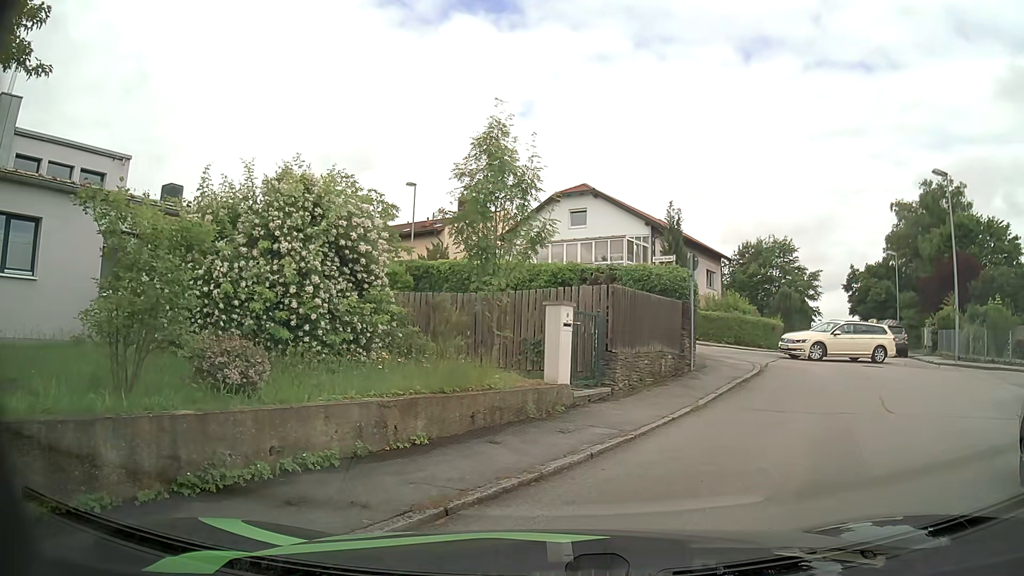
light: Day
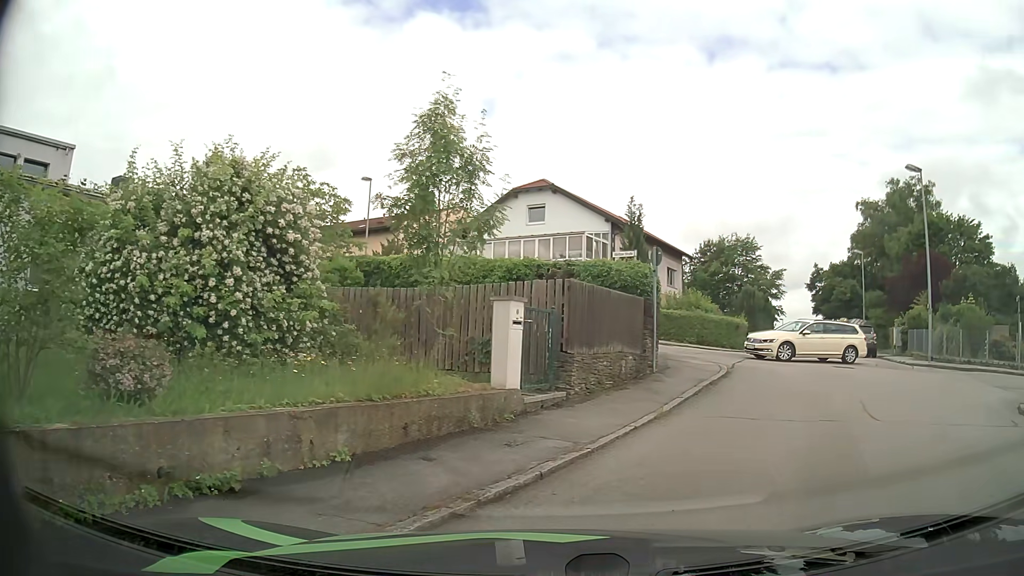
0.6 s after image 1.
(0.0, +1.1) m; +3°
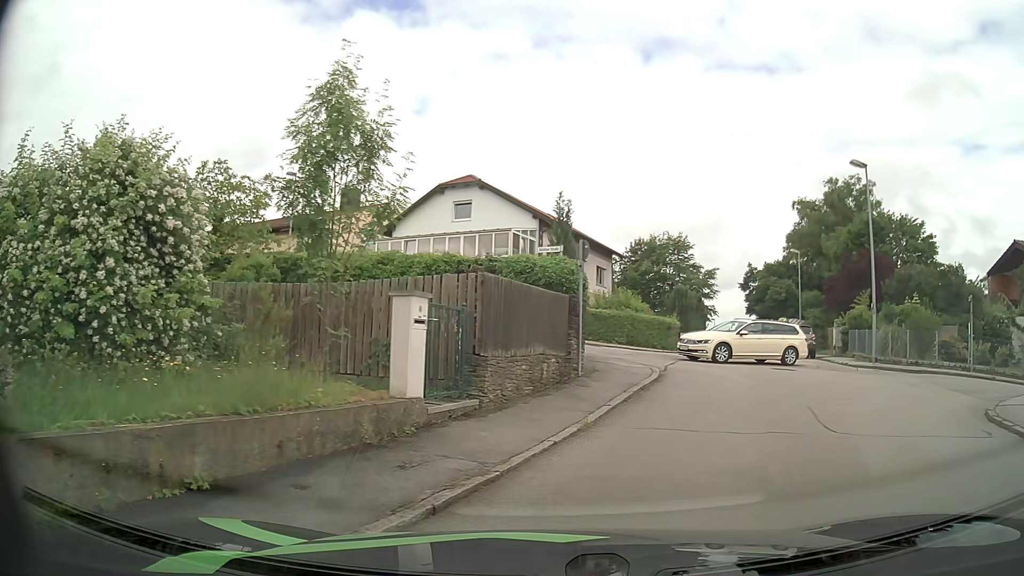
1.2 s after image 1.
(+0.1, +1.2) m; +6°
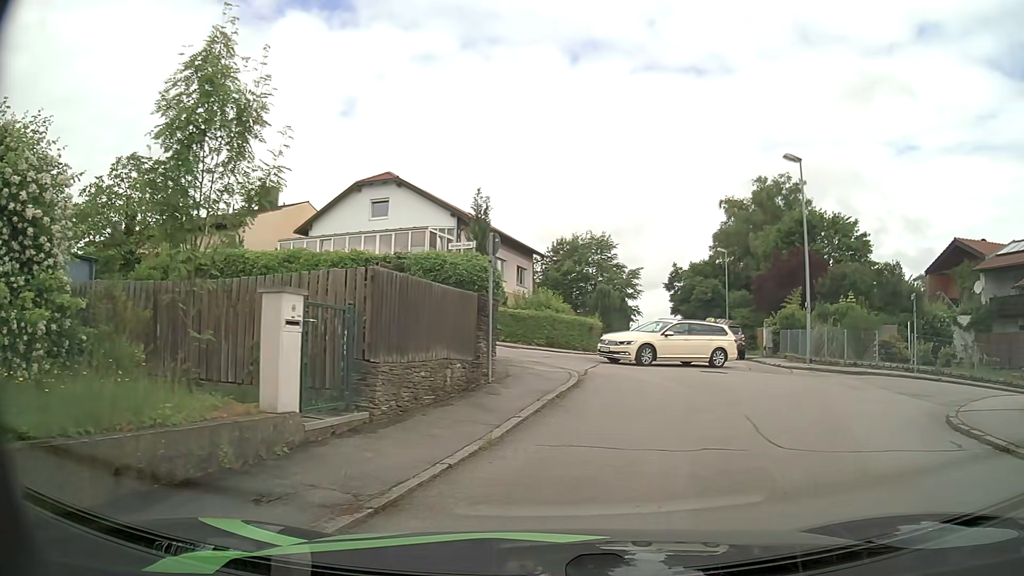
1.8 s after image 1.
(+0.1, +1.2) m; +8°
